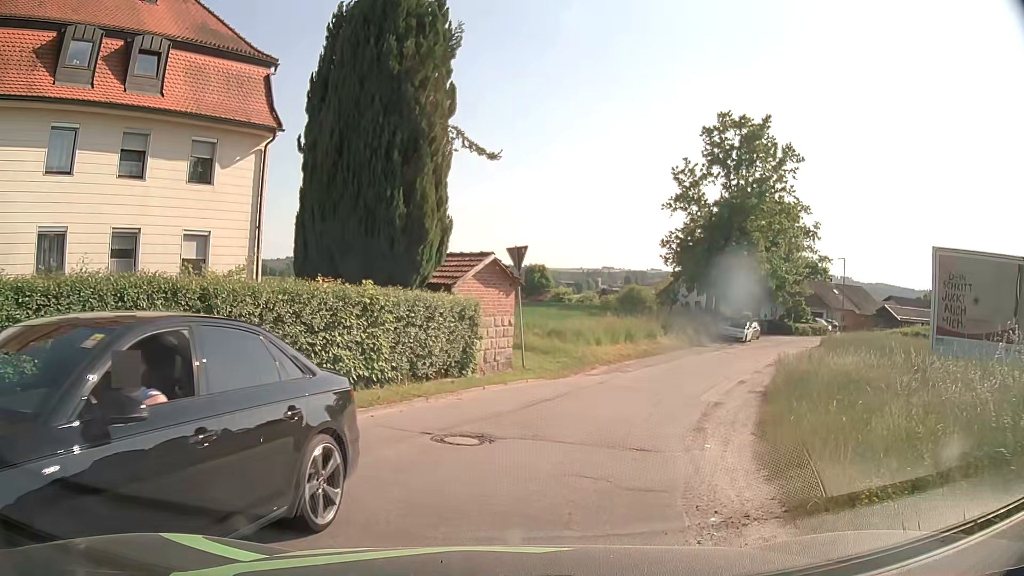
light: Day
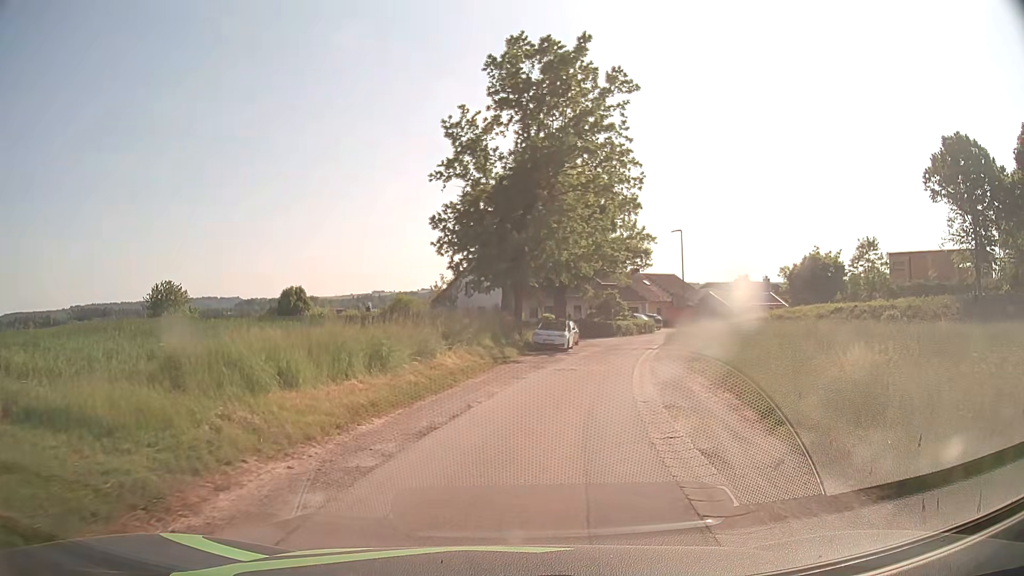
(+2.4, +16.1) m; +17°
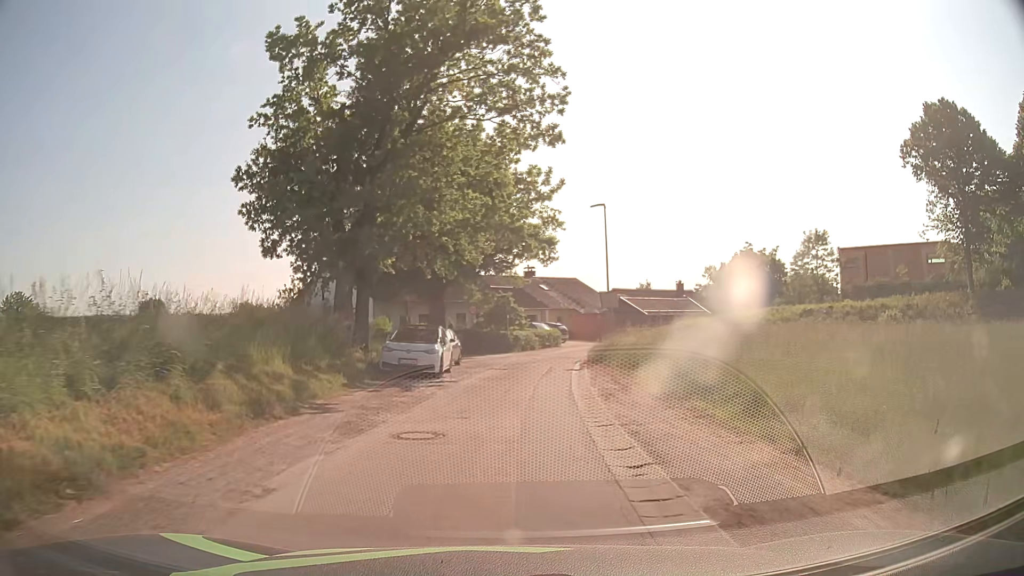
(+1.4, +13.8) m; +9°
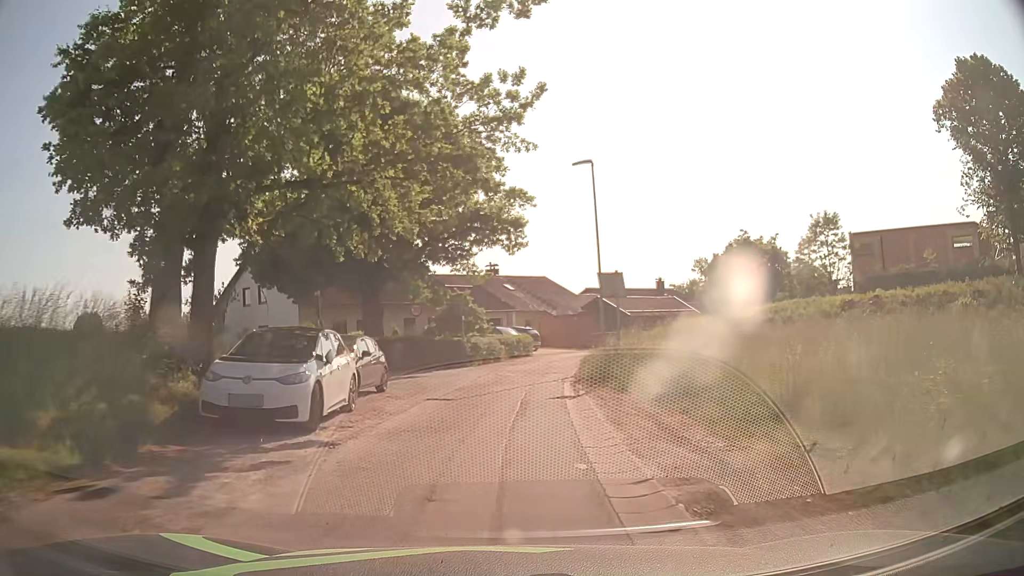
(+0.4, +9.8) m; +4°
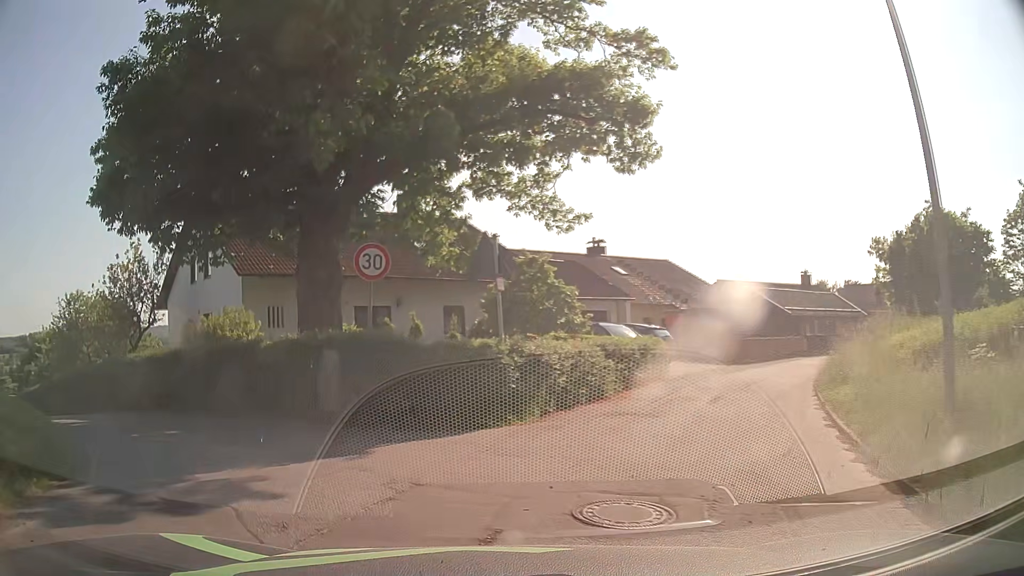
(+0.1, +18.0) m; -9°
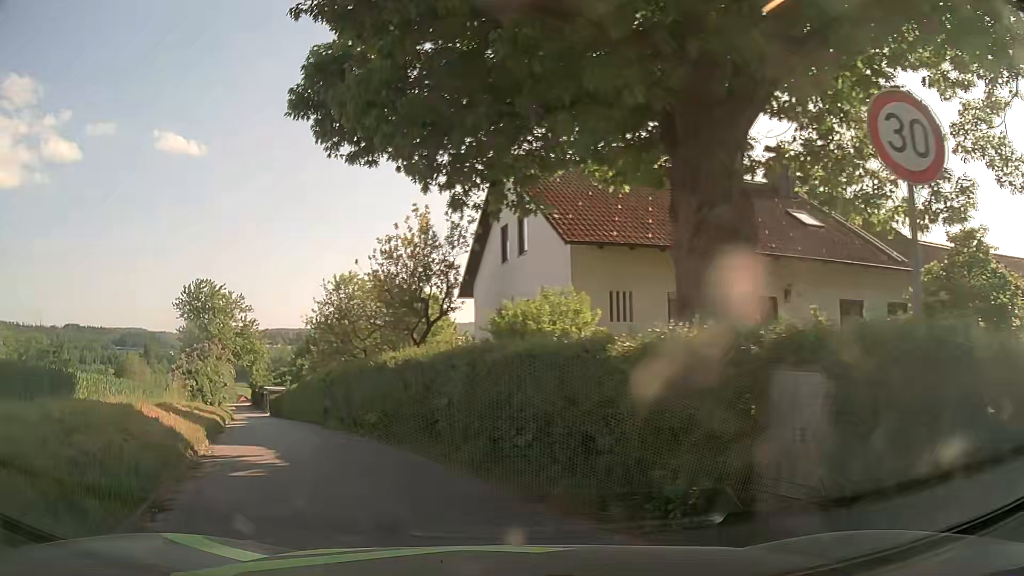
(-1.8, +6.8) m; -30°
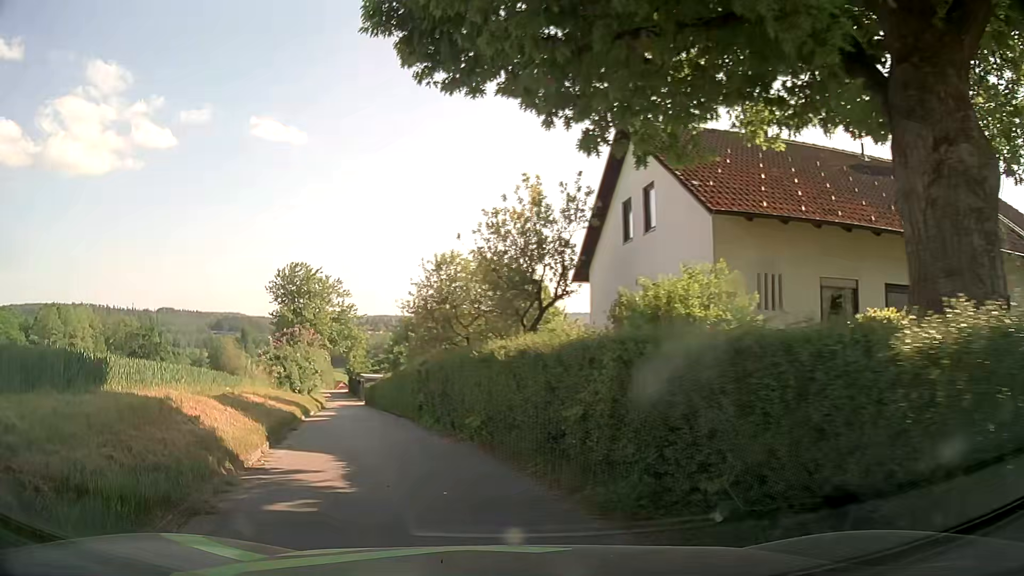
(-0.2, +2.7) m; -7°
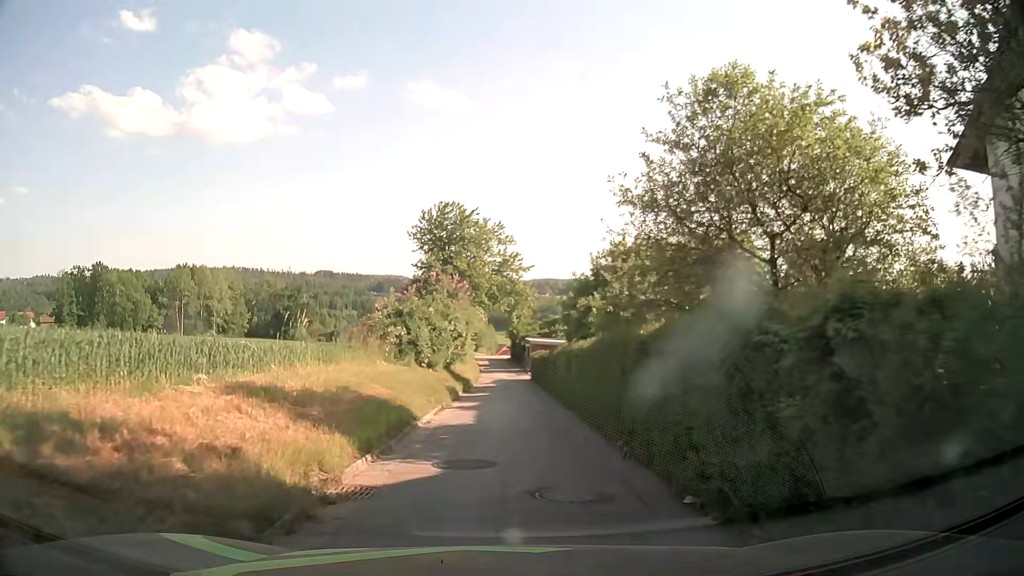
(-2.6, +13.9) m; -14°
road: unclassified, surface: asphalt
(0, +10) (0, +20) (0, +30) (0, +40) (-1, +50) (-1, +60) (-2, +70) (-2, +80) (-2, +90) (-2, +100) m
